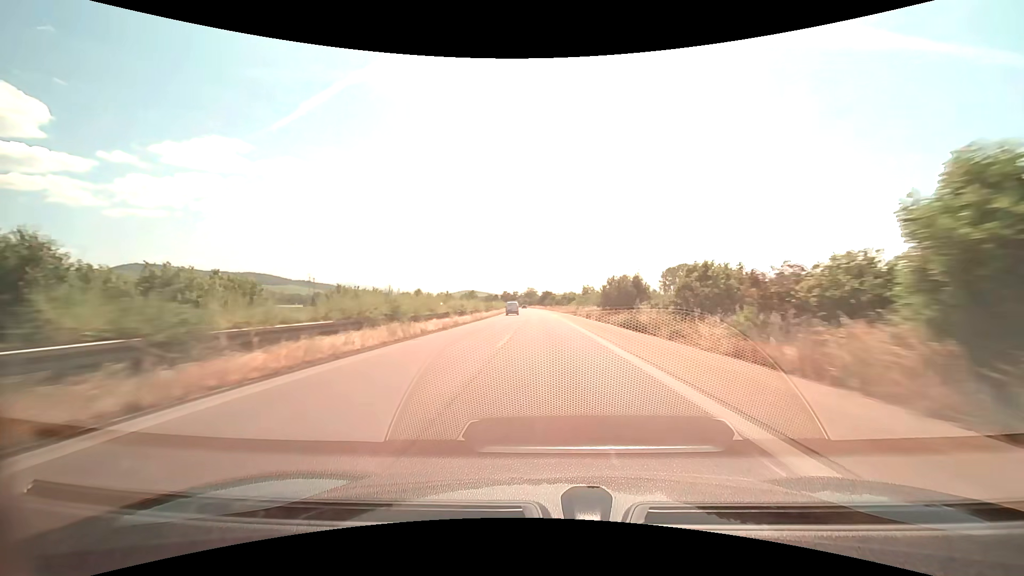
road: trunk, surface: asphalt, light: Day
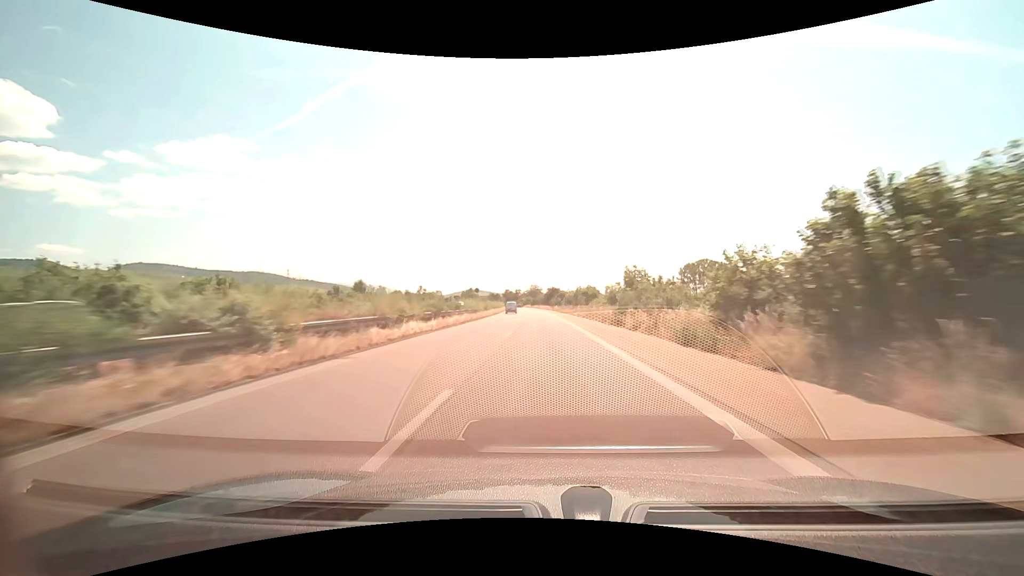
(-0.1, +32.0) m; 0°
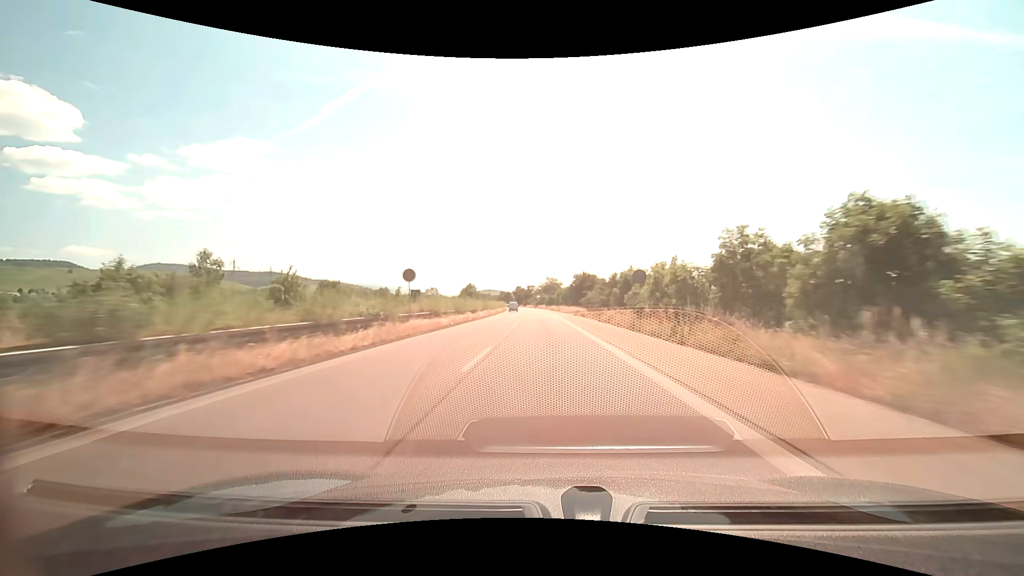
(-1.1, +64.0) m; -2°
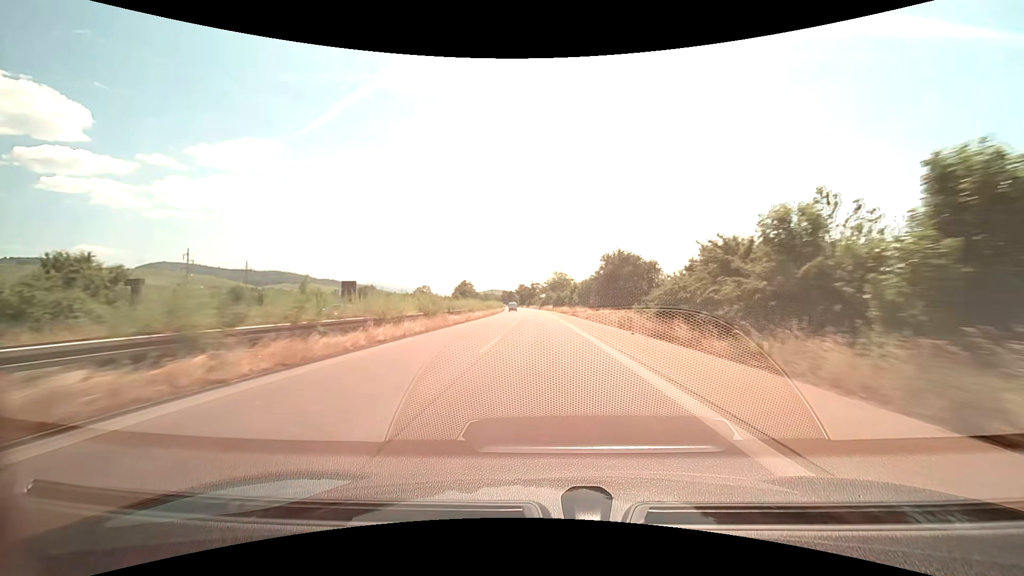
(-0.2, +32.0) m; -1°
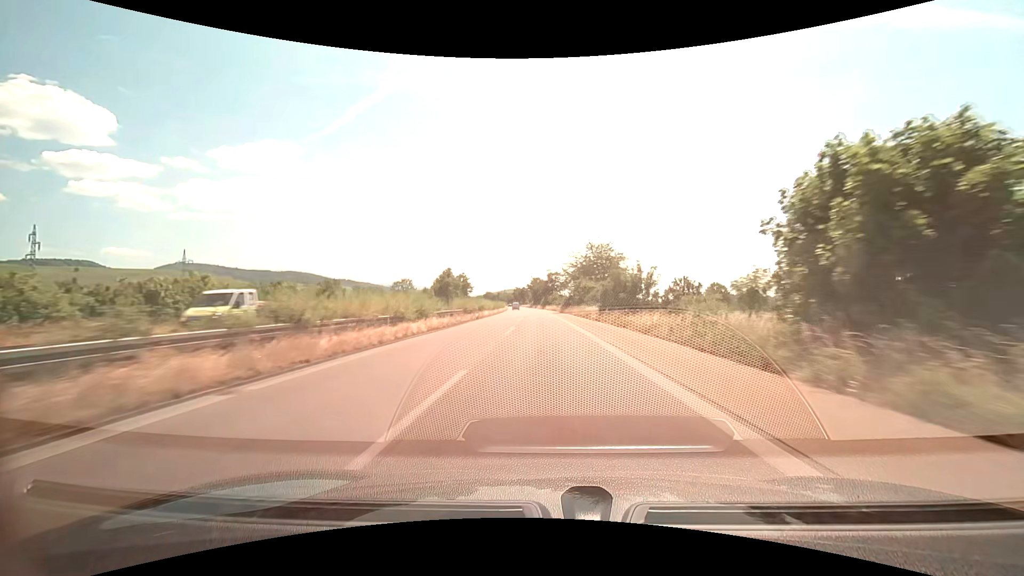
(-1.2, +64.0) m; -2°
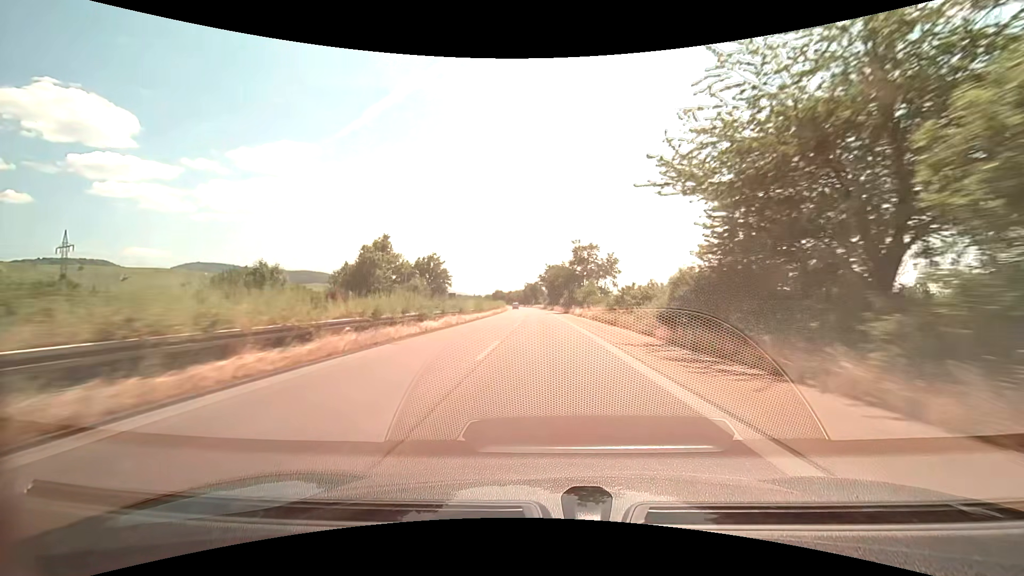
(-1.1, +64.1) m; -2°
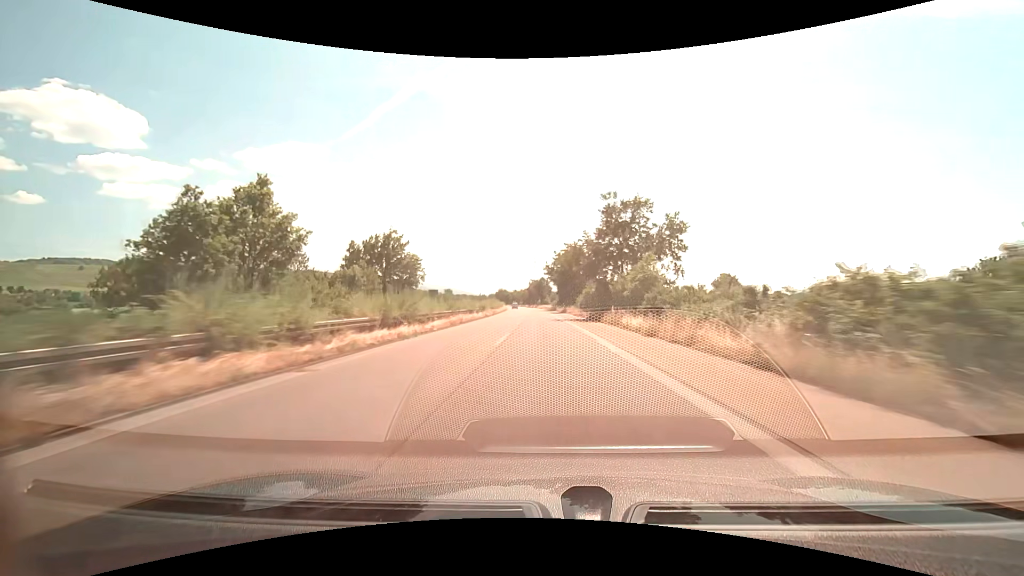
(-0.3, +32.0) m; -1°
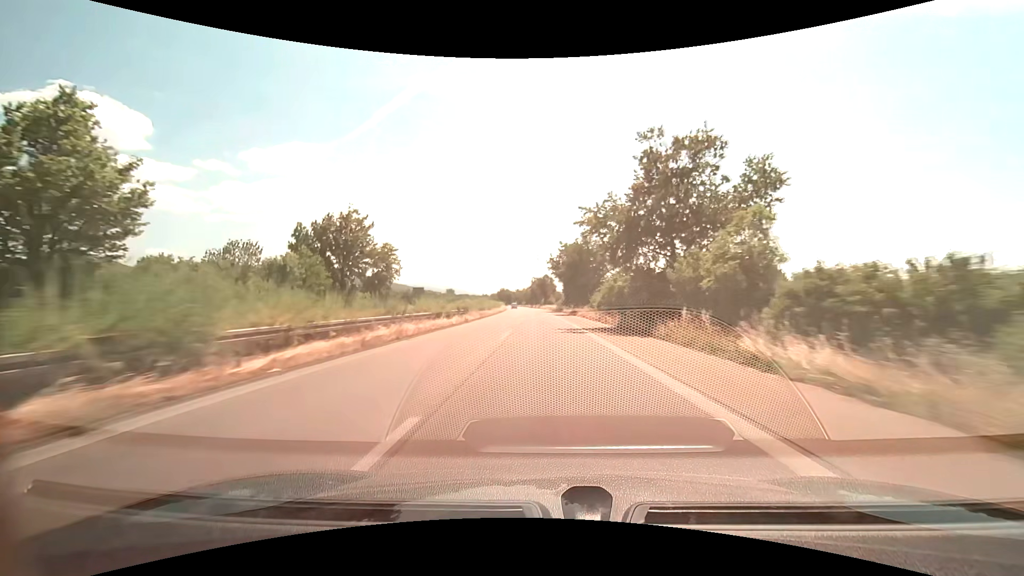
(-0.1, +16.0) m; 0°
(0, +10) (0, +20) (0, +30) (0, +40) (-1, +50) (-1, +60) (-1, +70) (-1, +80) (-2, +90) (-2, +100) m
